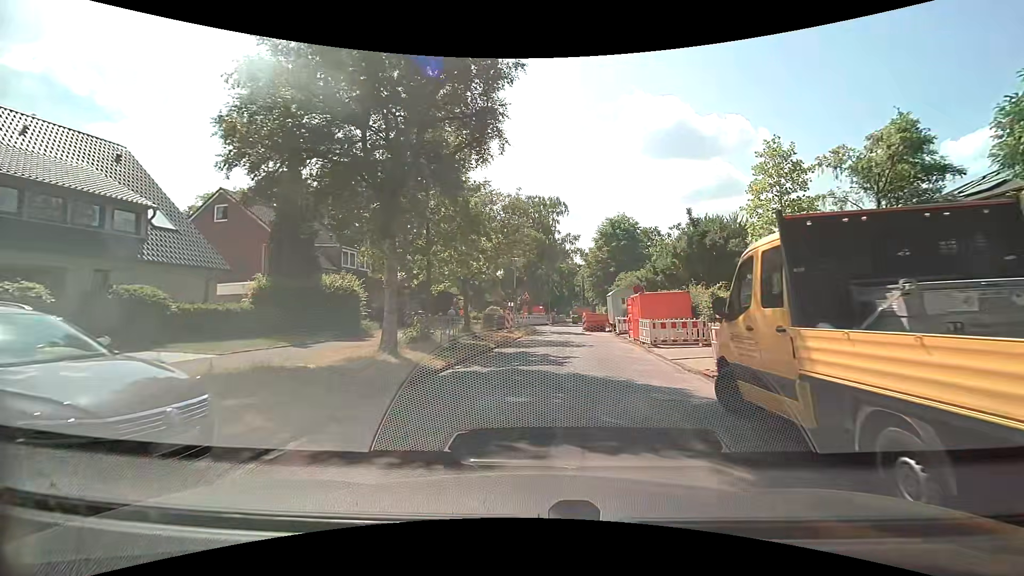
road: residential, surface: asphalt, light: Day
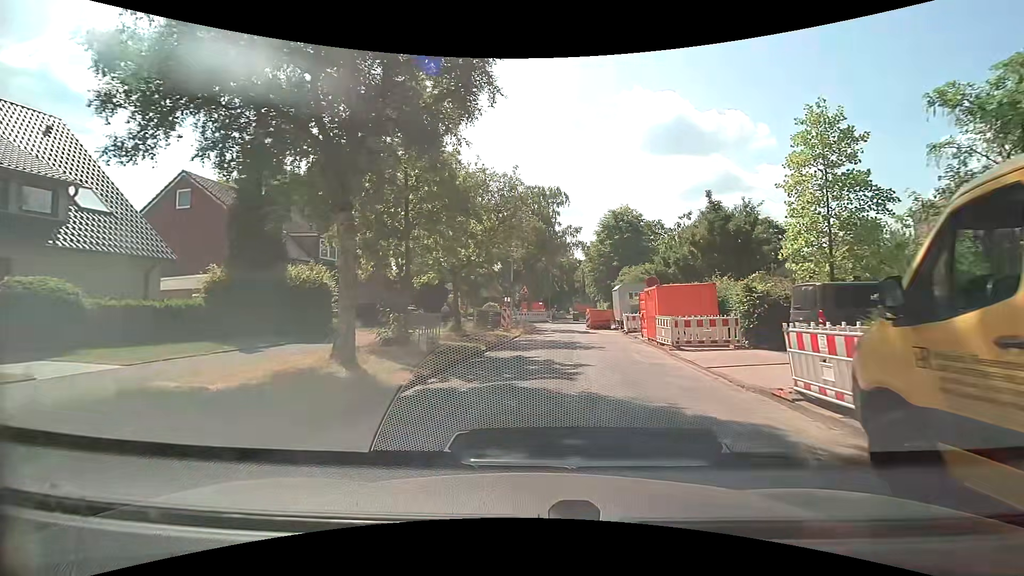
(0.0, +3.3) m; 0°
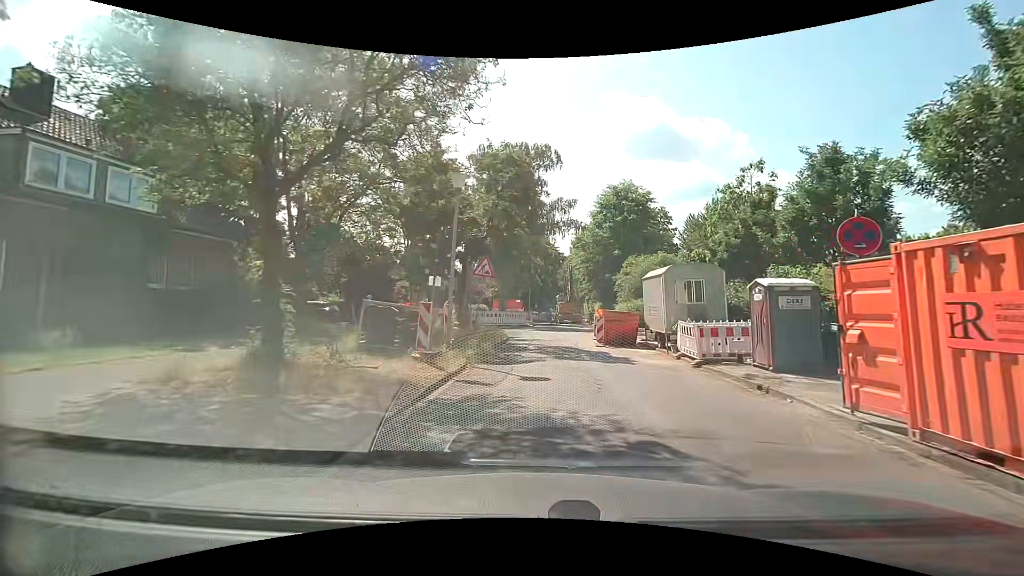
(+0.4, +16.3) m; +3°
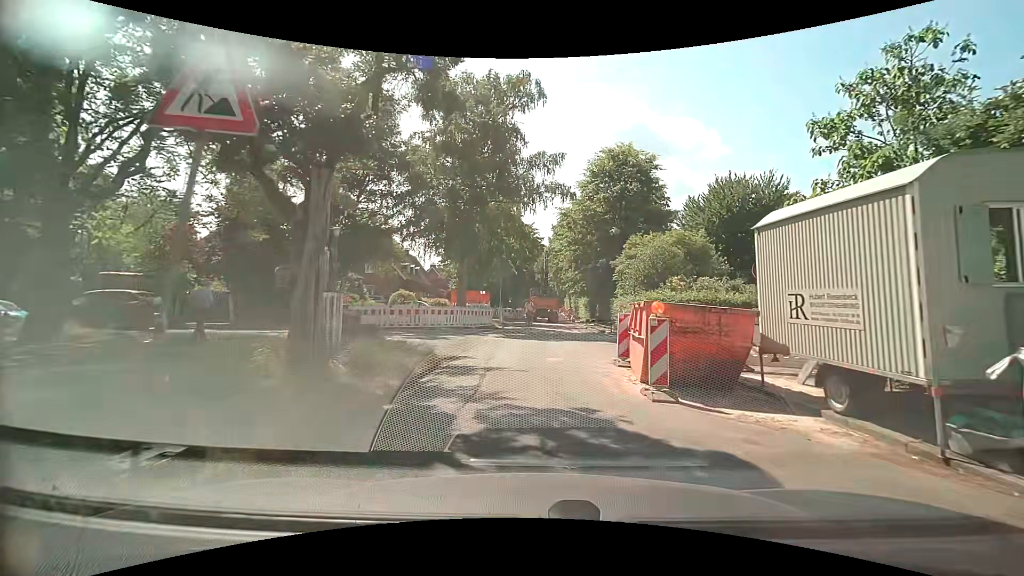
(+0.4, +12.8) m; +2°
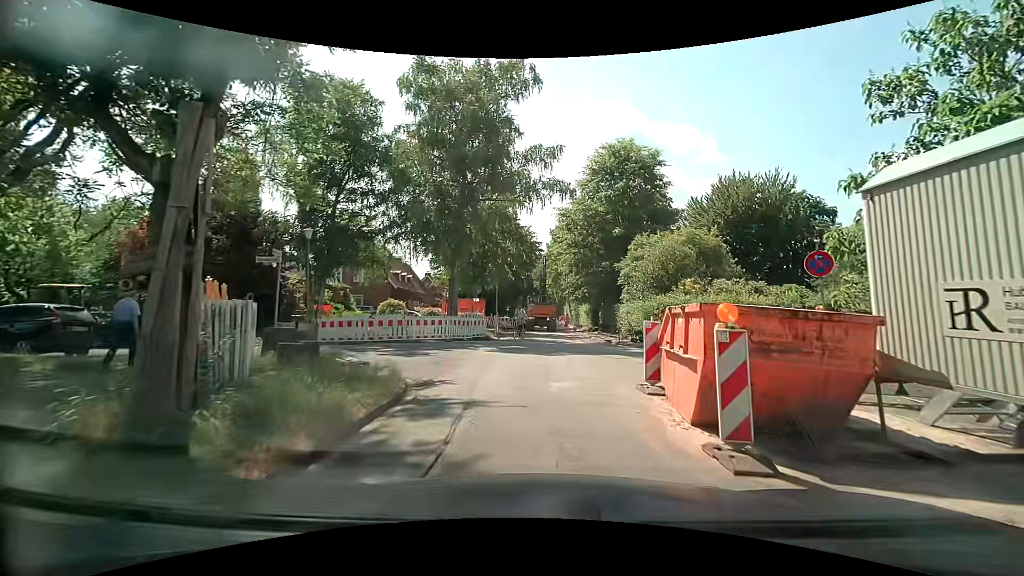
(0.0, +2.9) m; -2°
